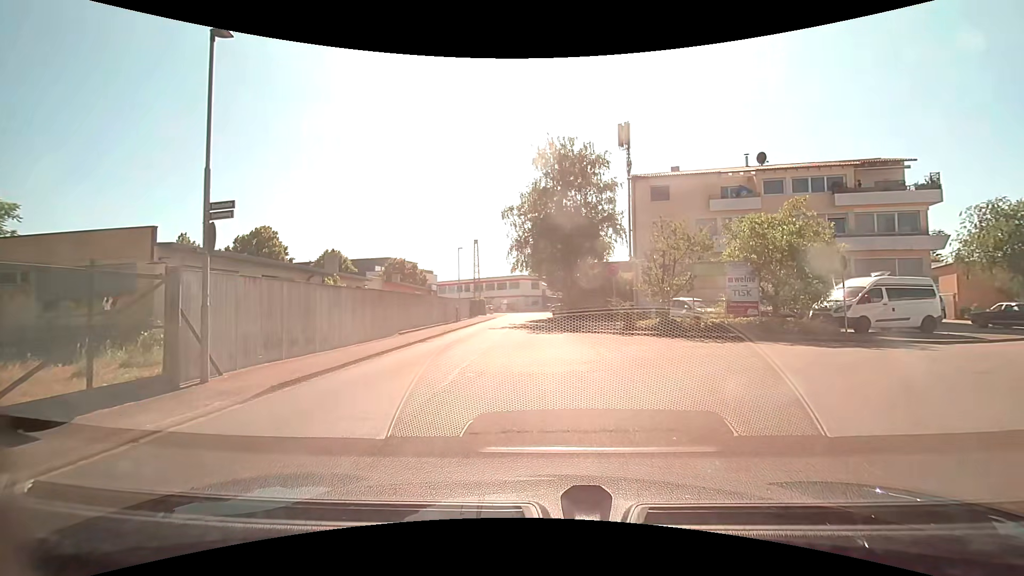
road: unclassified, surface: asphalt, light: Day
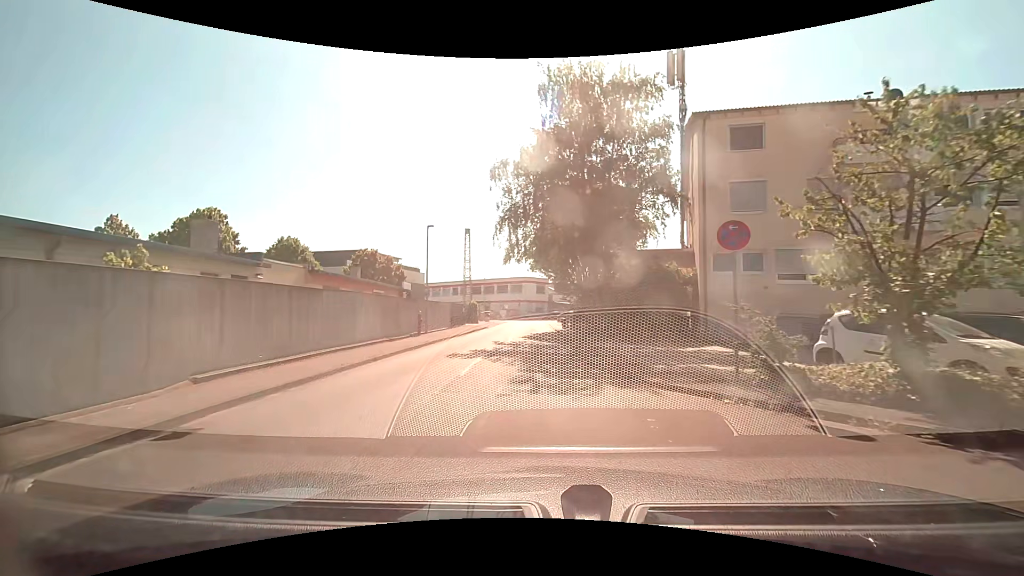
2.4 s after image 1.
(-0.2, +14.7) m; -2°
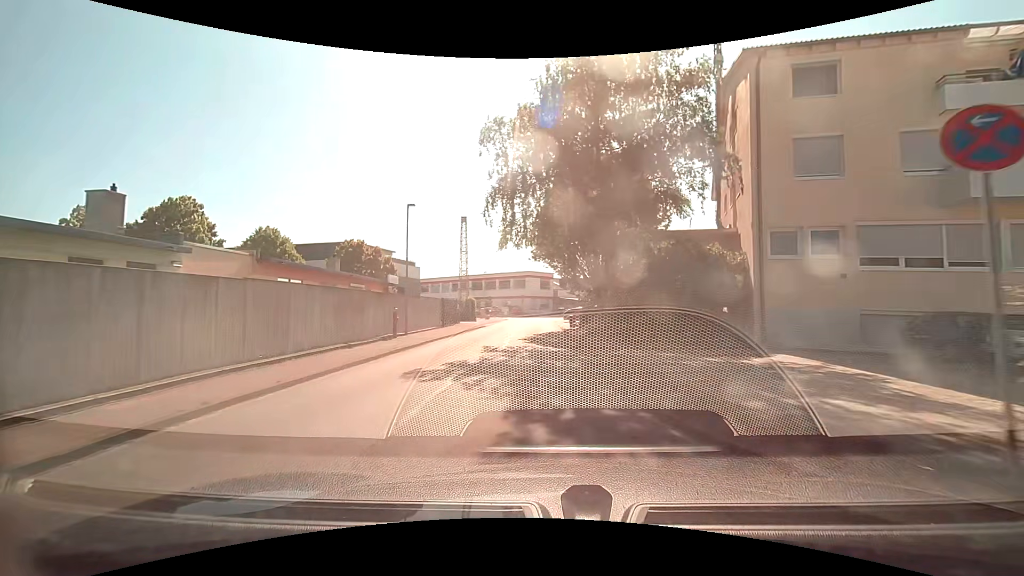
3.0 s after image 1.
(0.0, +5.4) m; 0°
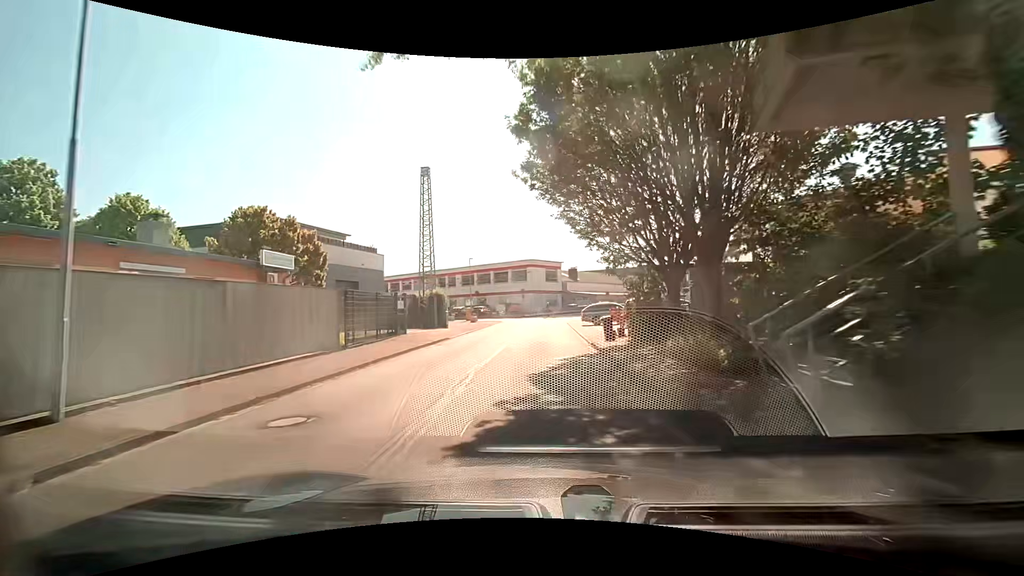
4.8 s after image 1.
(-0.2, +17.9) m; -1°
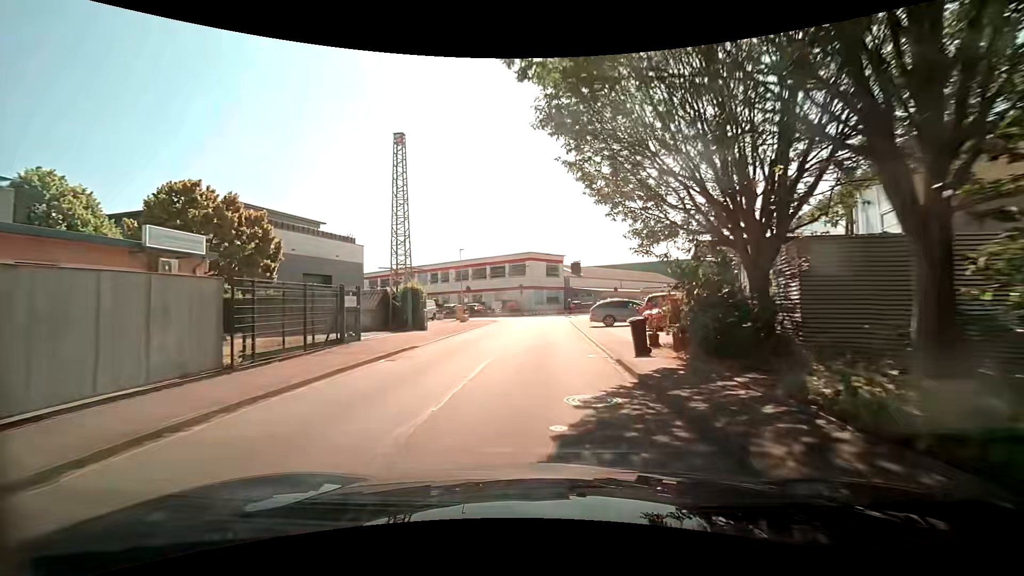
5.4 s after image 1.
(0.0, +6.0) m; 0°
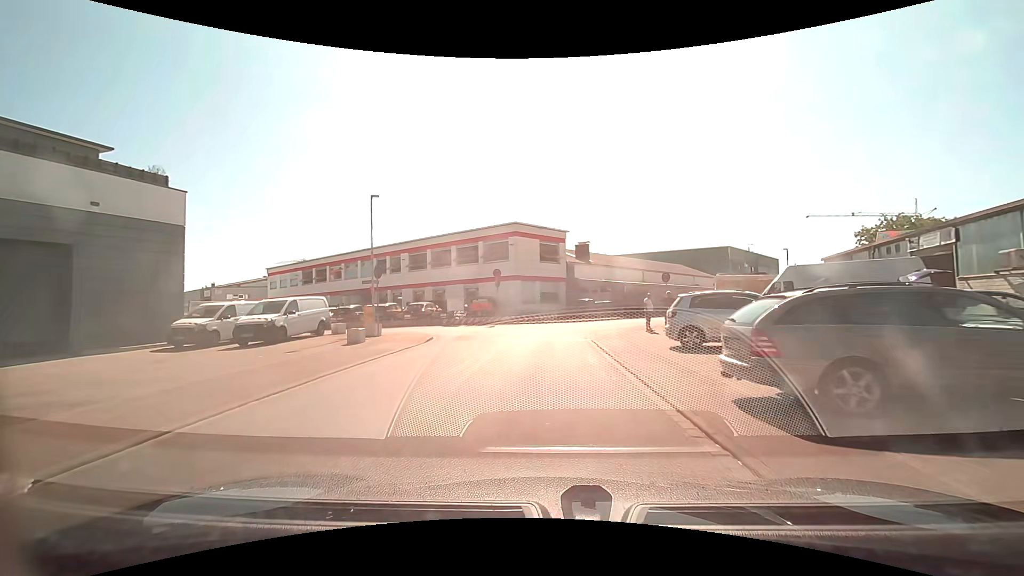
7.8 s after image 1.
(-0.1, +22.0) m; 0°
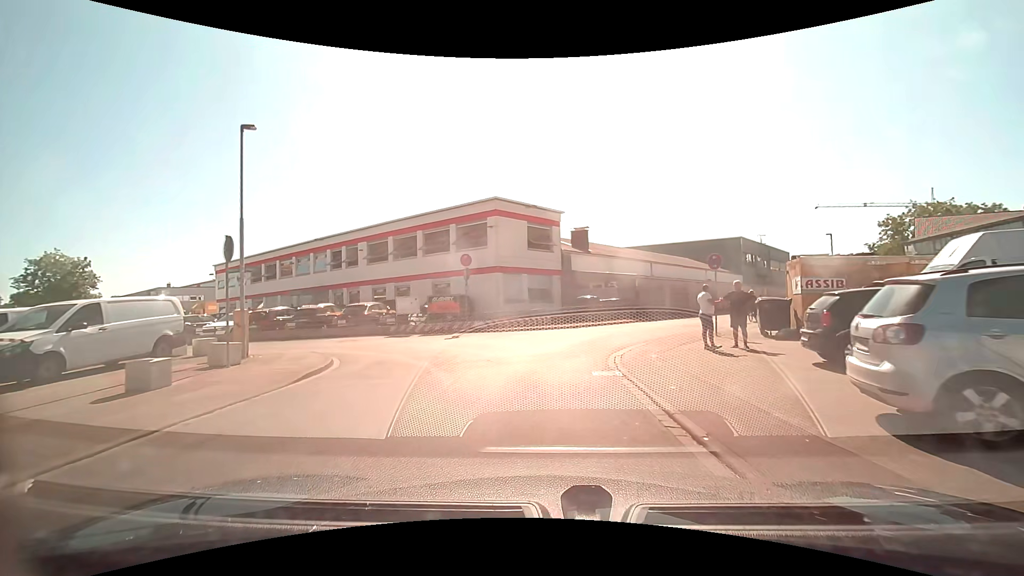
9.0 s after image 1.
(+0.1, +9.0) m; +1°
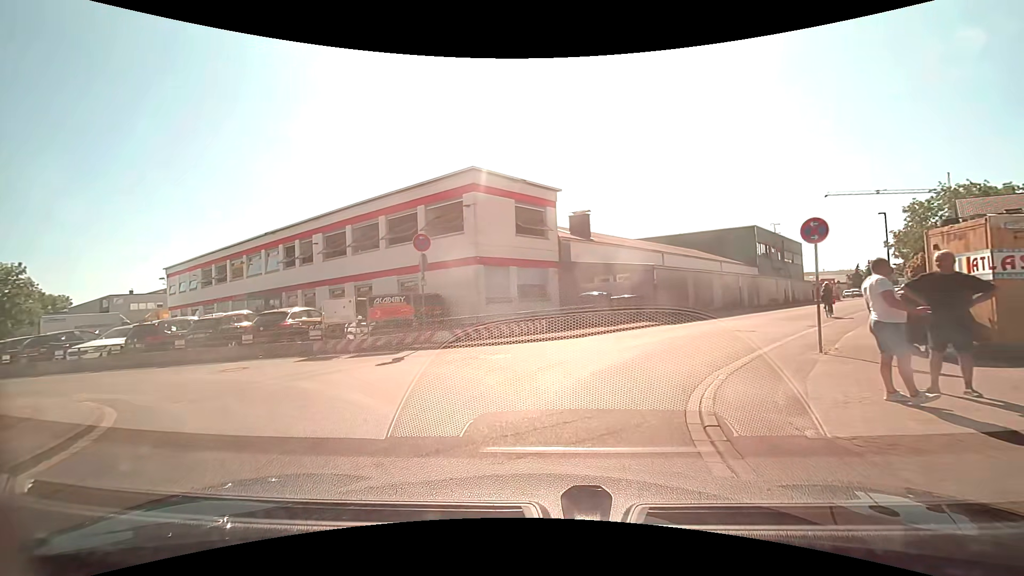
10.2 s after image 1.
(+0.1, +6.8) m; +1°
